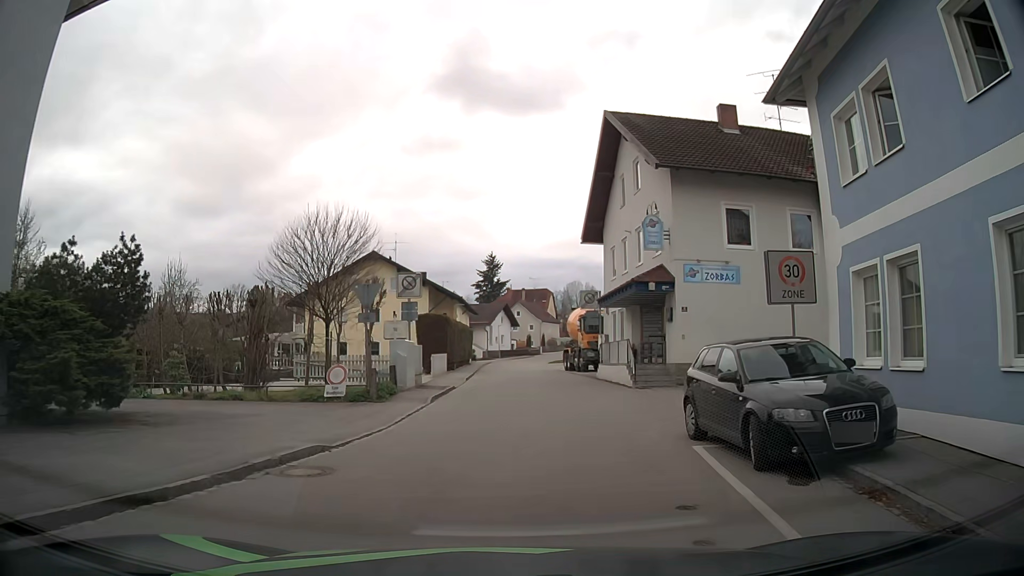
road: residential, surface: asphalt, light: Day
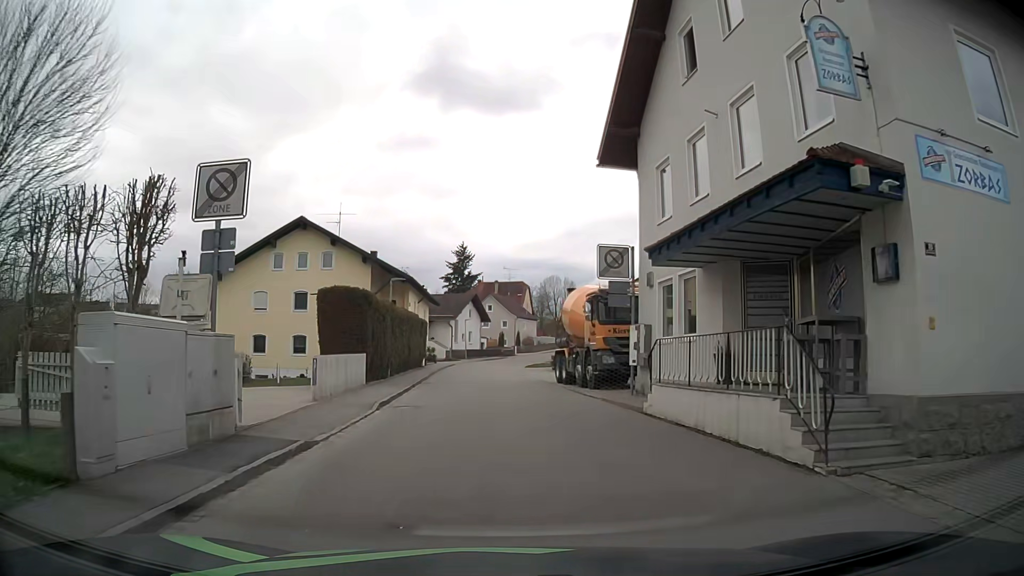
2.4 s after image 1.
(+0.4, +14.7) m; +2°
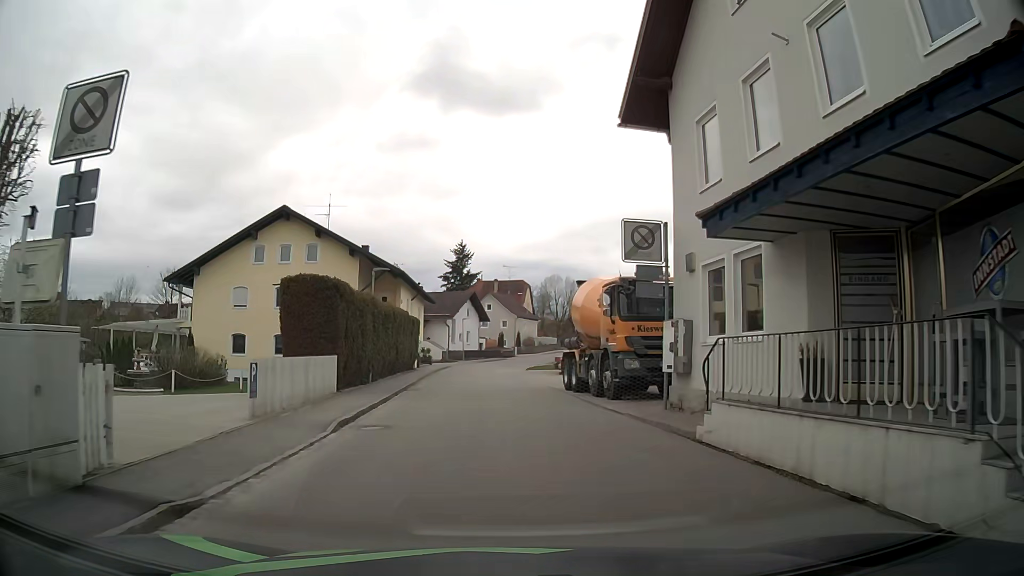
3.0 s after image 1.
(0.0, +3.8) m; 0°
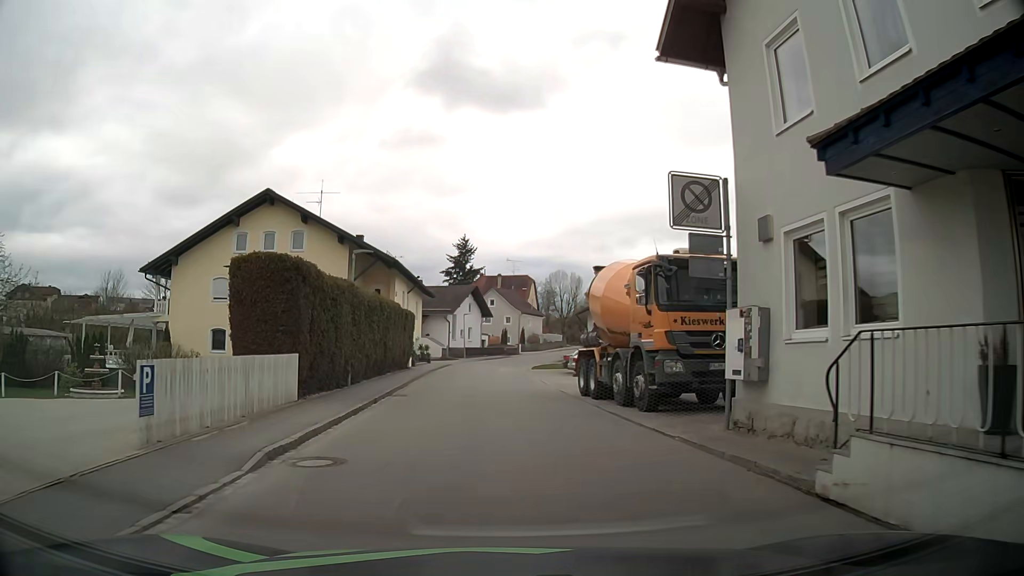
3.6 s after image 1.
(0.0, +3.8) m; -1°
(0, +10) (0, +20) (0, +30) (0, +40) (+1, +50) (+2, +60) (+4, +70) (+8, +79) (+13, +88) (+21, +94) m
